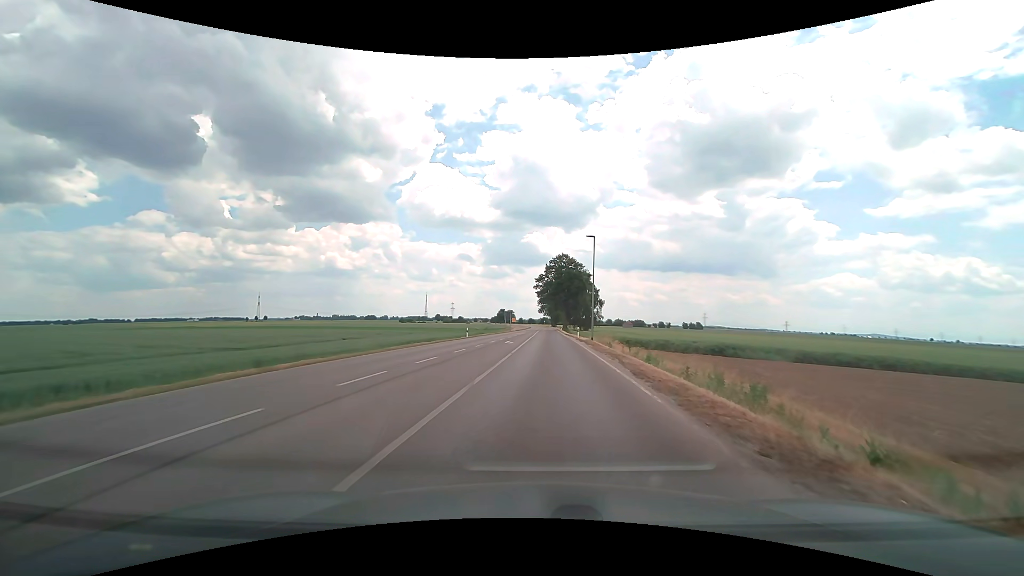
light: Day
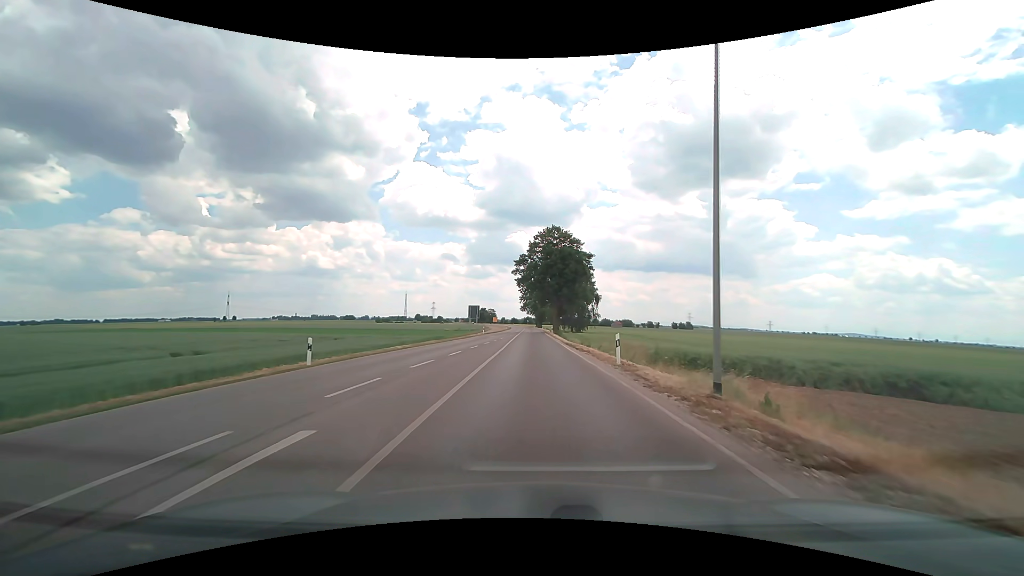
(+0.5, +32.1) m; +2°
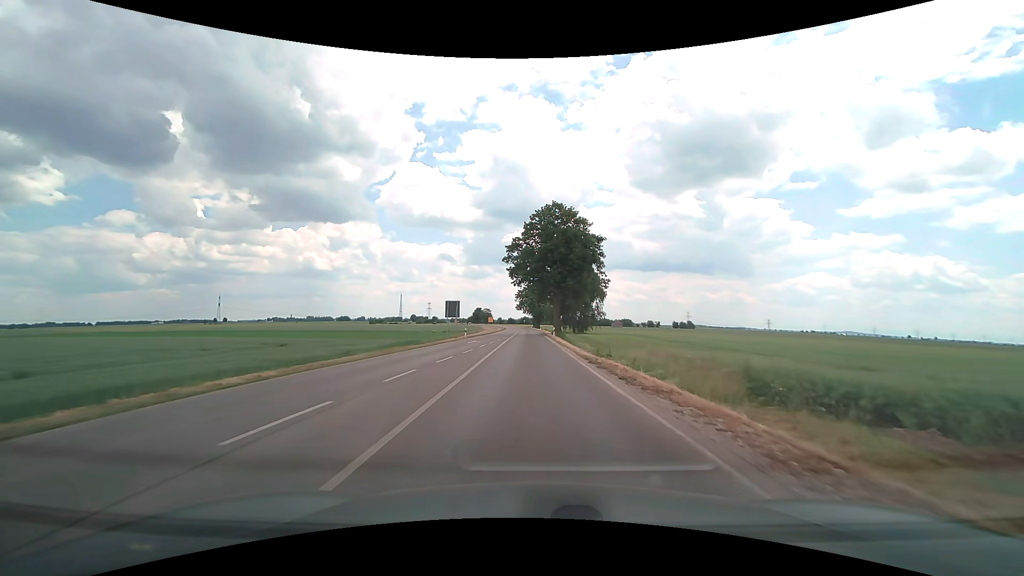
(+0.1, +15.5) m; 0°
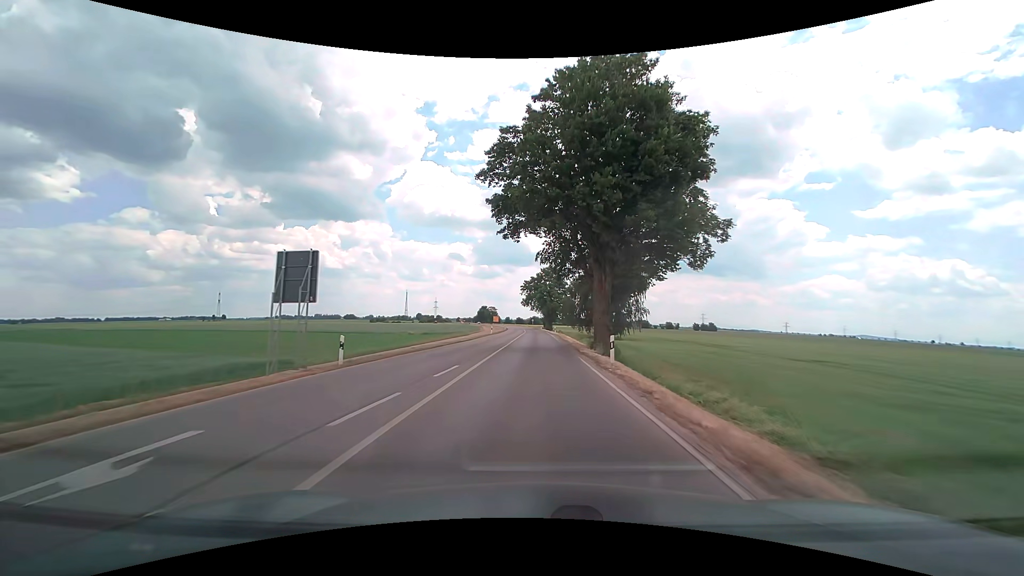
(-0.3, +35.6) m; -1°
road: tertiary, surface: asphalt
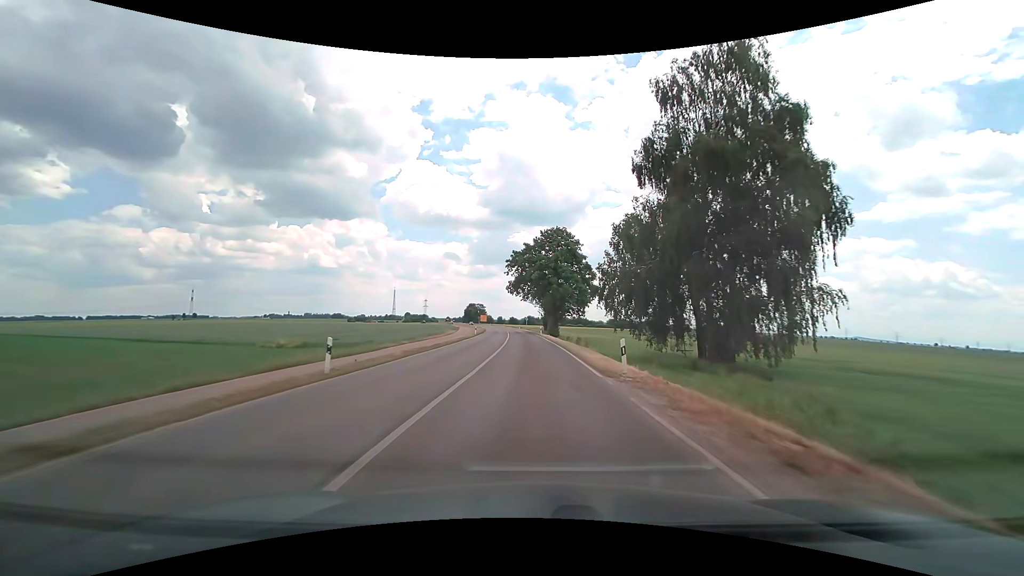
(0.0, +52.3) m; +1°
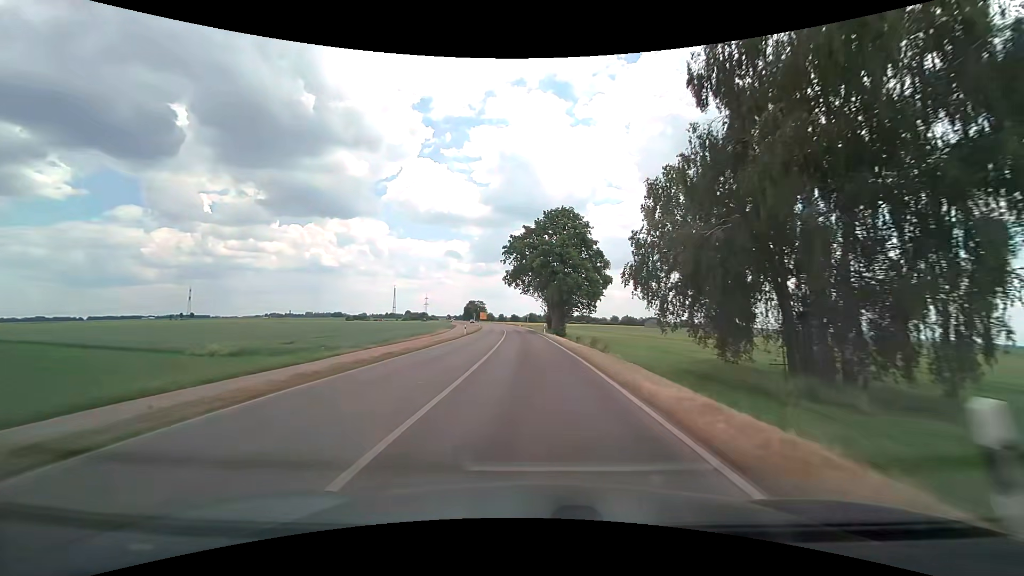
(0.0, +11.4) m; 0°
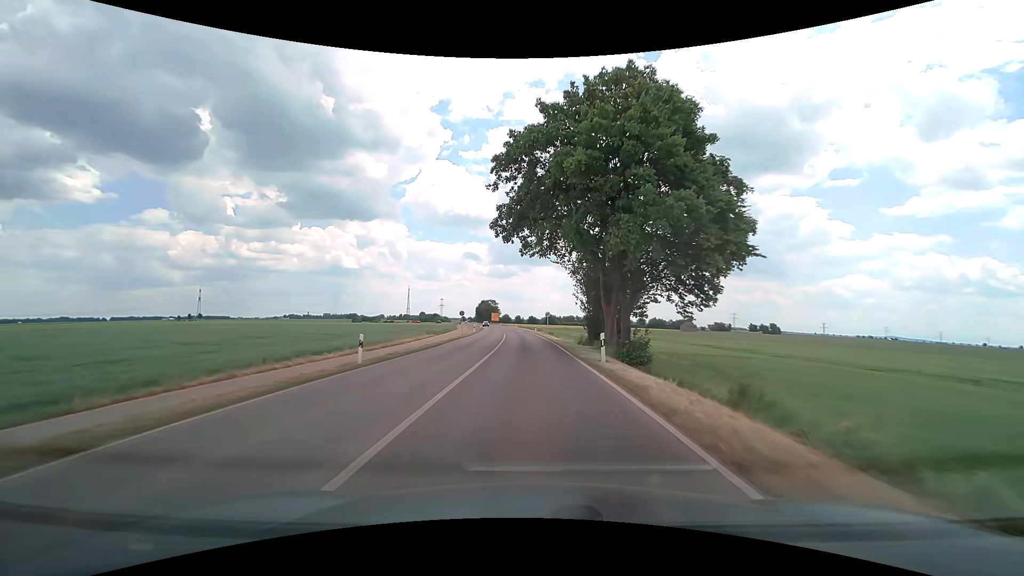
(-0.6, +35.5) m; -2°
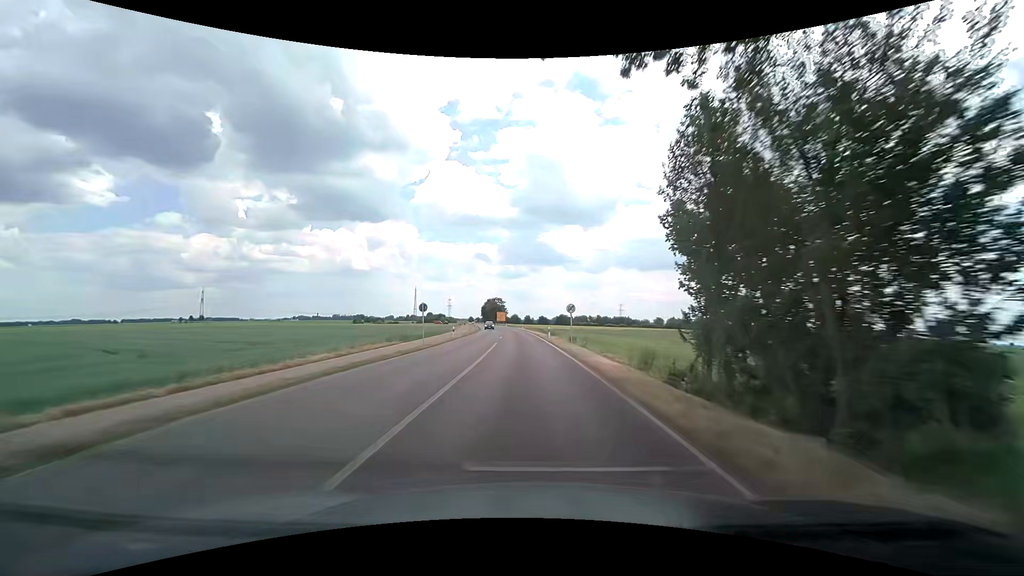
(-0.2, +24.7) m; -1°
(0, +10) (0, +20) (0, +30) (-1, +40) (-1, +50) (-2, +60) (-3, +70) (-3, +80) (-4, +90) (-5, +100) m
